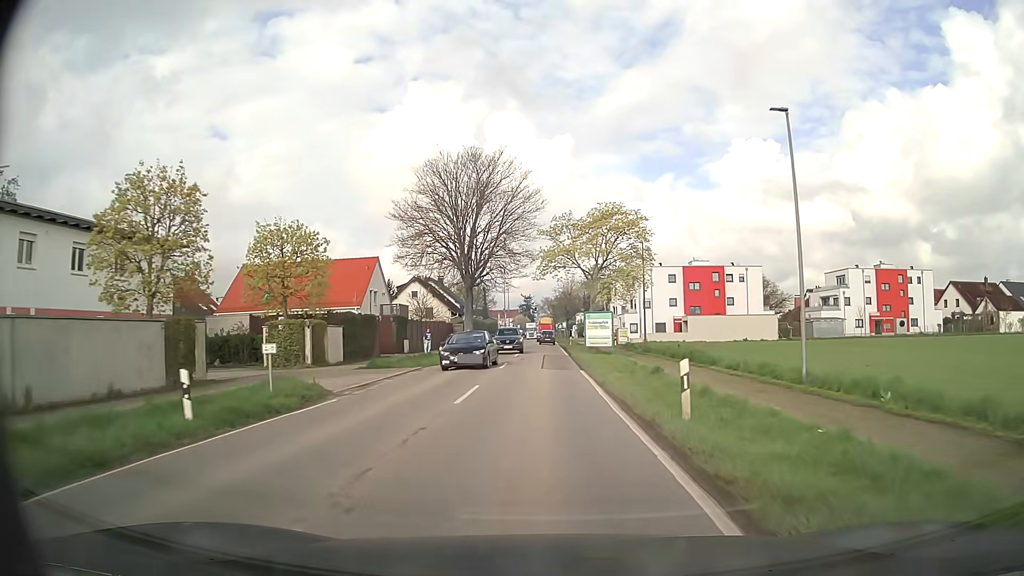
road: secondary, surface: asphalt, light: Day
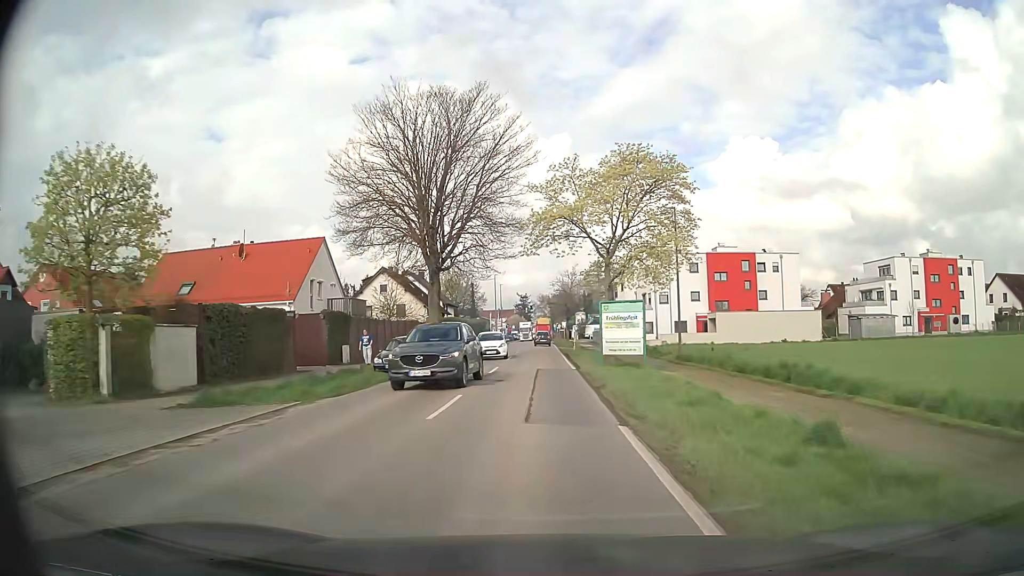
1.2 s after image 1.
(+0.1, +14.3) m; +1°
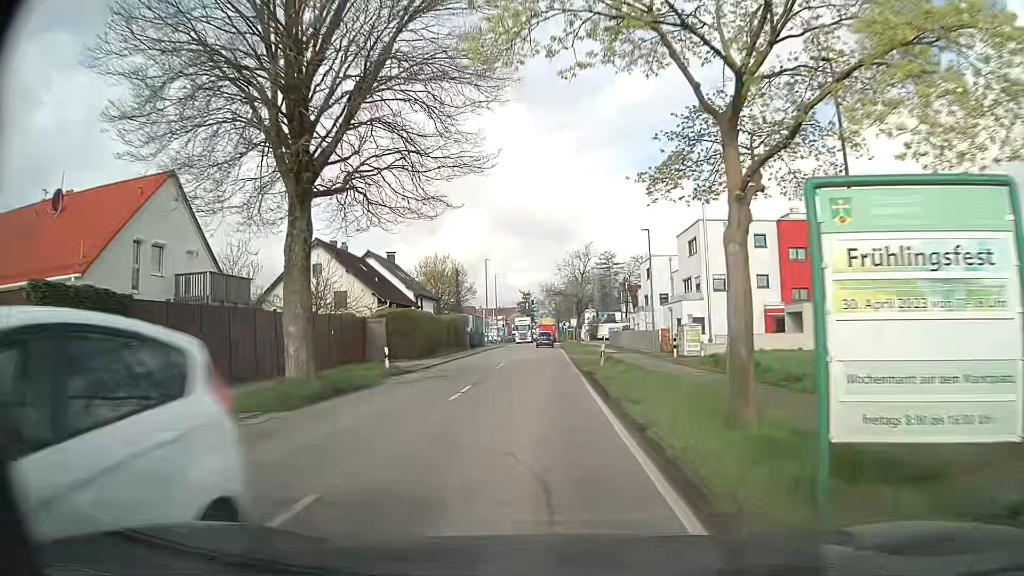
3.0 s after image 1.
(-0.1, +21.1) m; -1°
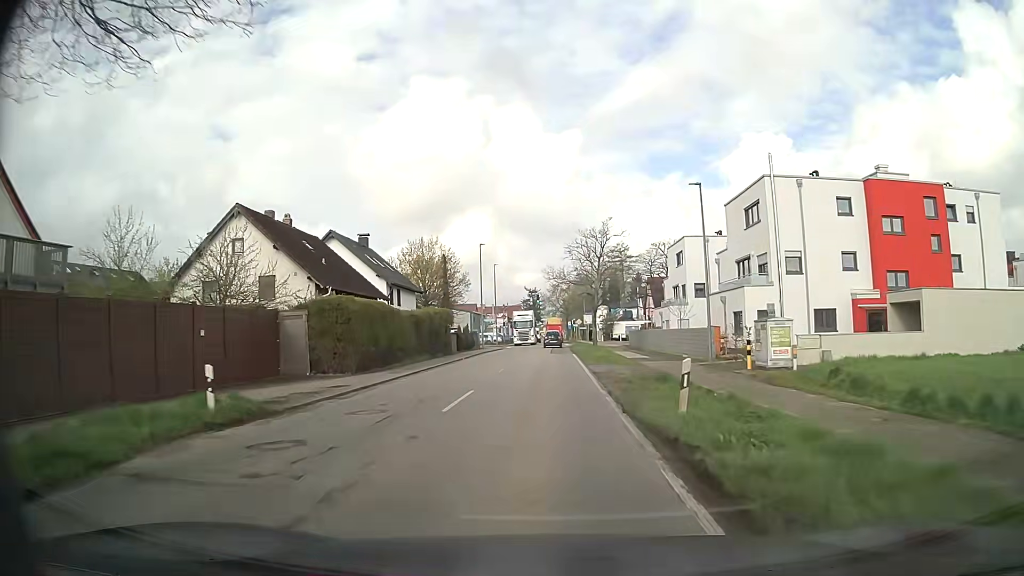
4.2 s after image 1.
(-0.1, +13.8) m; 0°
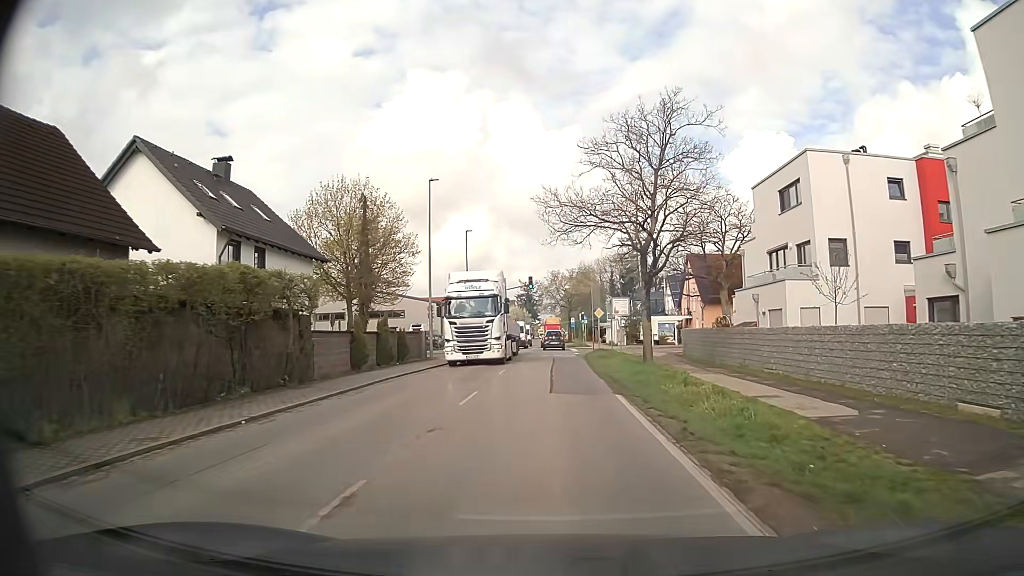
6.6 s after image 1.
(-0.2, +28.1) m; 0°
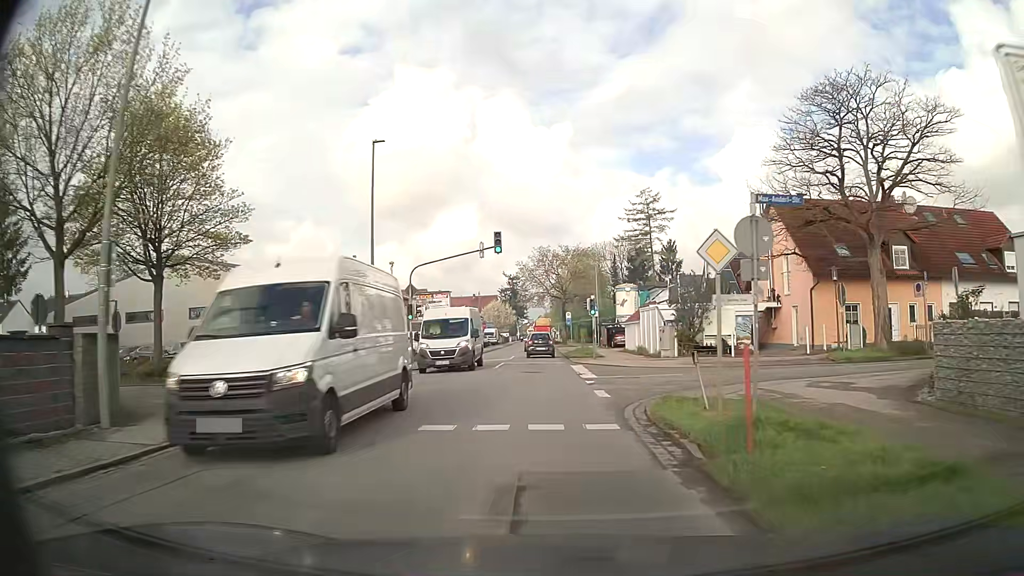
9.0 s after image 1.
(+0.4, +28.4) m; +1°
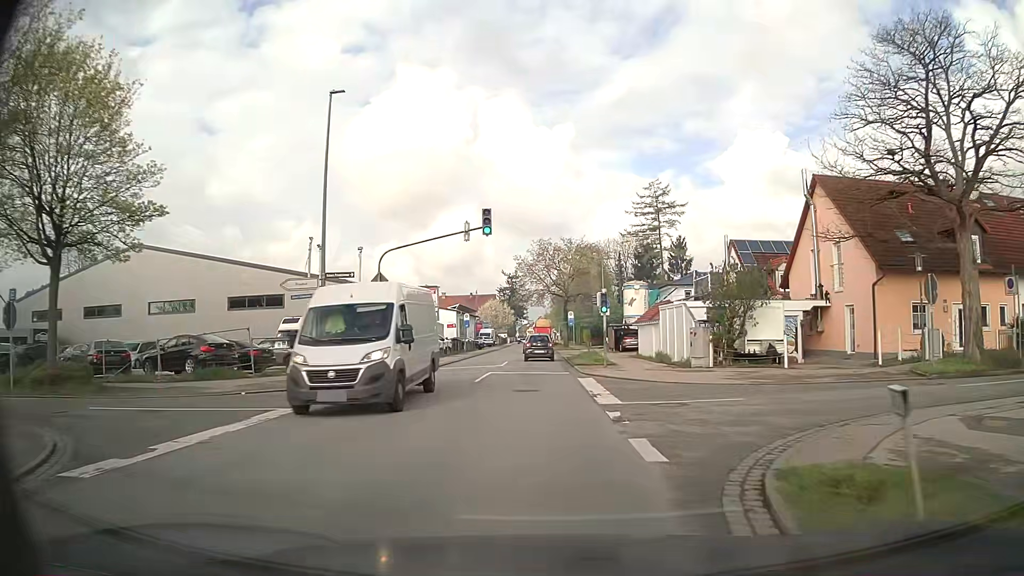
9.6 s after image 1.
(0.0, +6.9) m; 0°
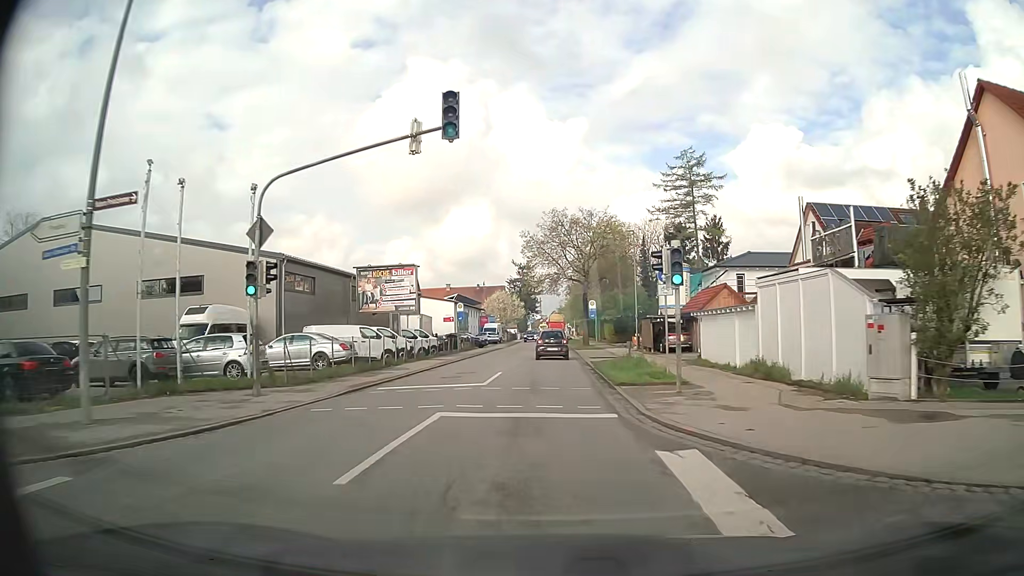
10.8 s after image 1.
(-0.2, +13.7) m; -1°
(0, +10) (0, +20) (0, +30) (0, +40) (0, +50) (0, +60) (0, +70) (0, +80) (0, +90) (0, +100) m
